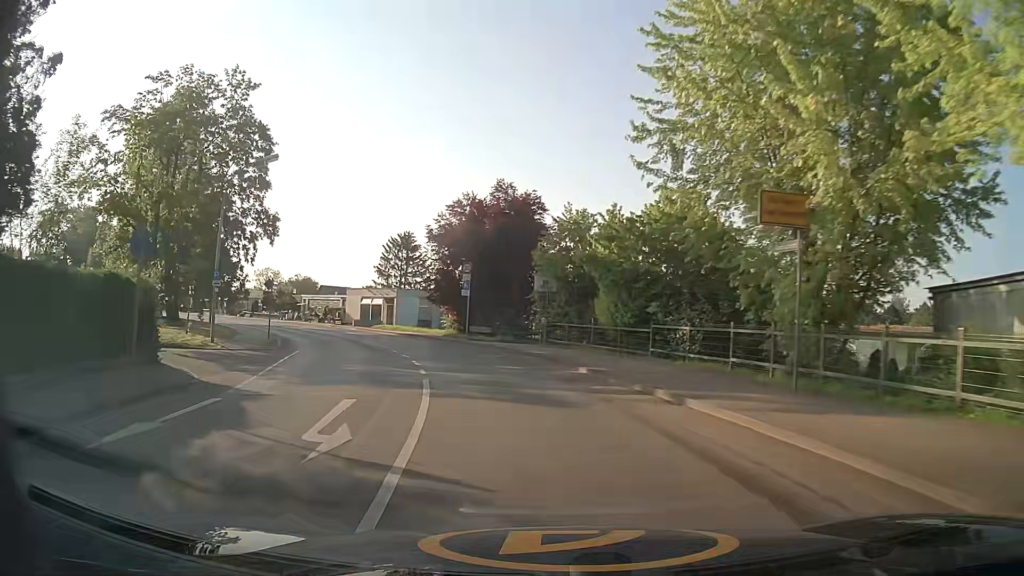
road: tertiary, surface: asphalt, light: Day
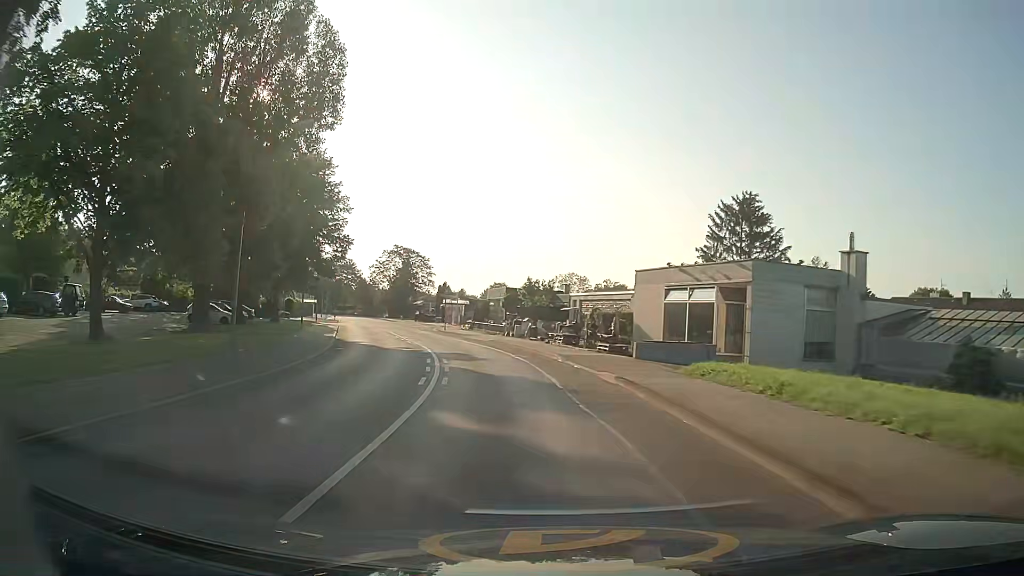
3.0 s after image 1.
(-9.4, +37.7) m; -28°
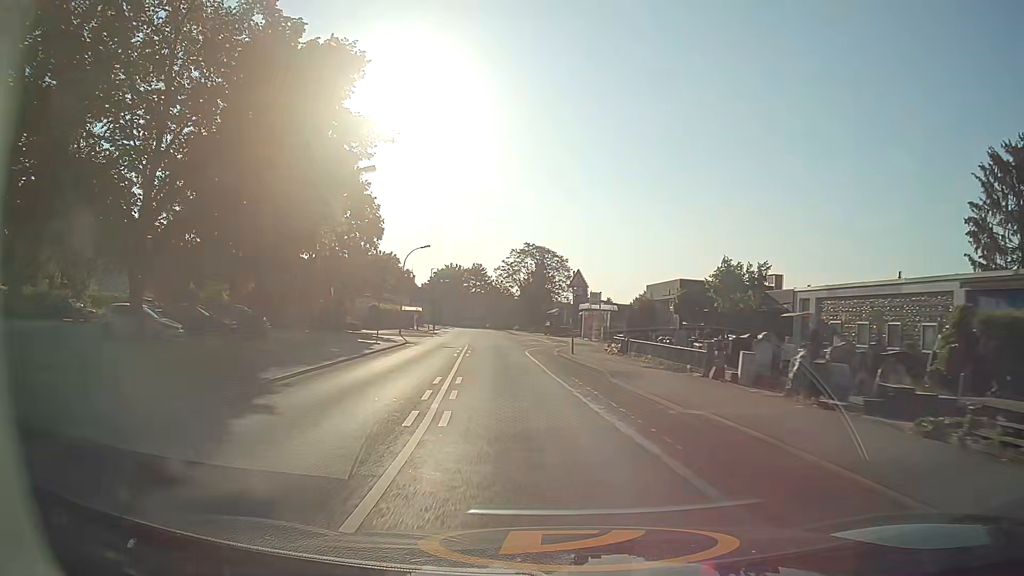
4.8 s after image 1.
(-2.7, +23.8) m; -12°
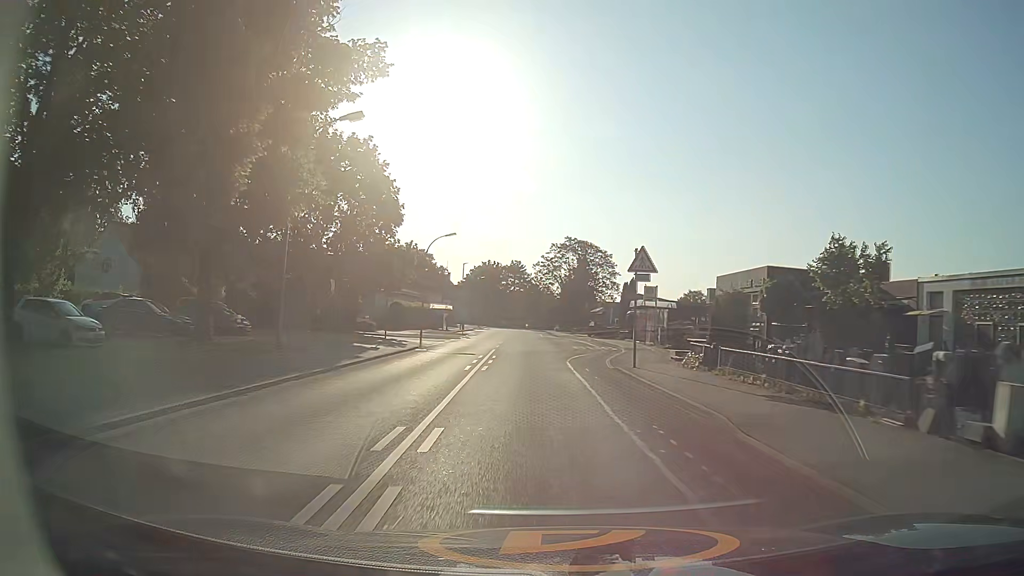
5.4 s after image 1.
(-0.2, +8.1) m; -3°
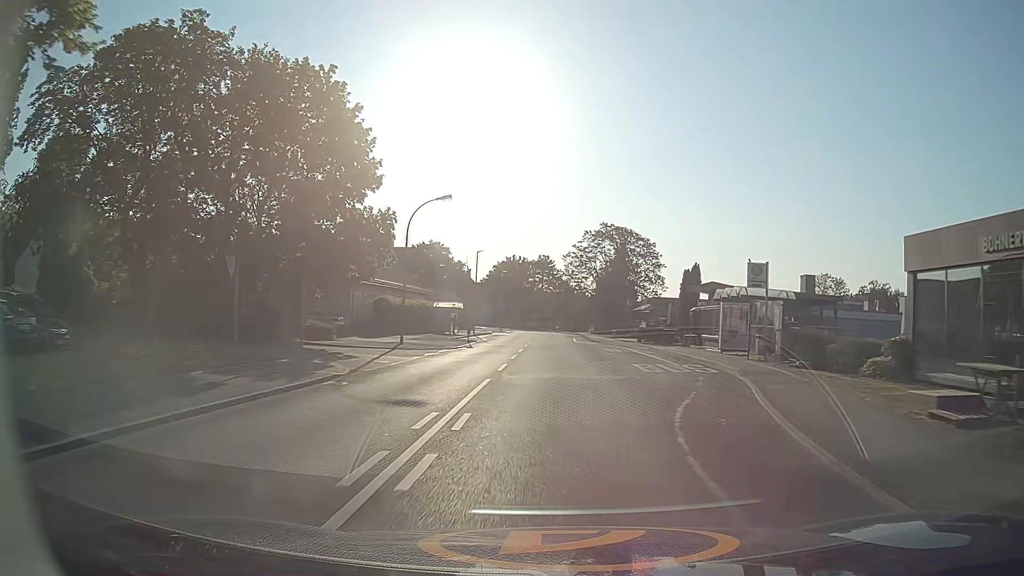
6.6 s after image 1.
(-0.5, +16.2) m; -3°
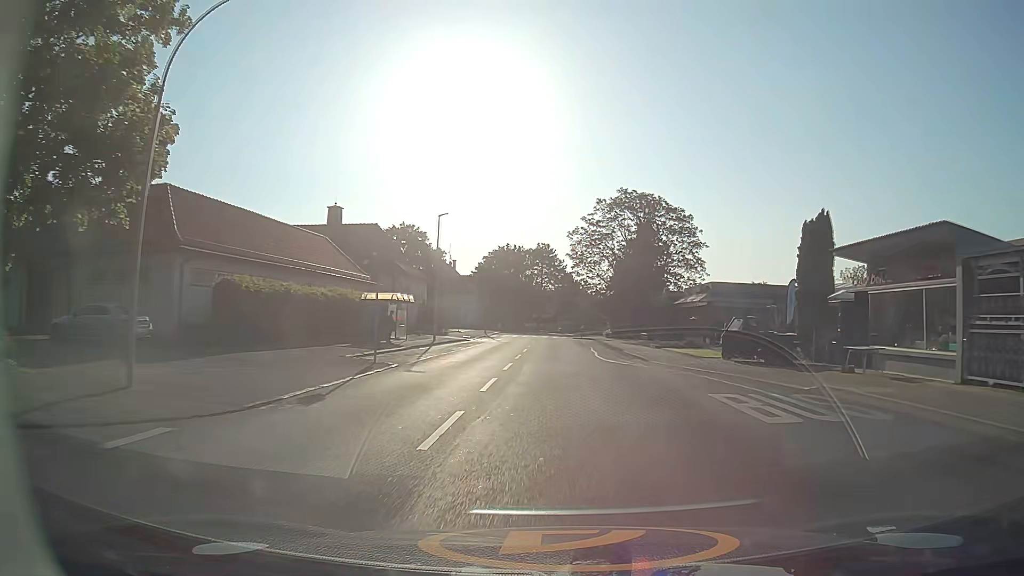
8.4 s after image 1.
(-0.1, +24.0) m; 0°
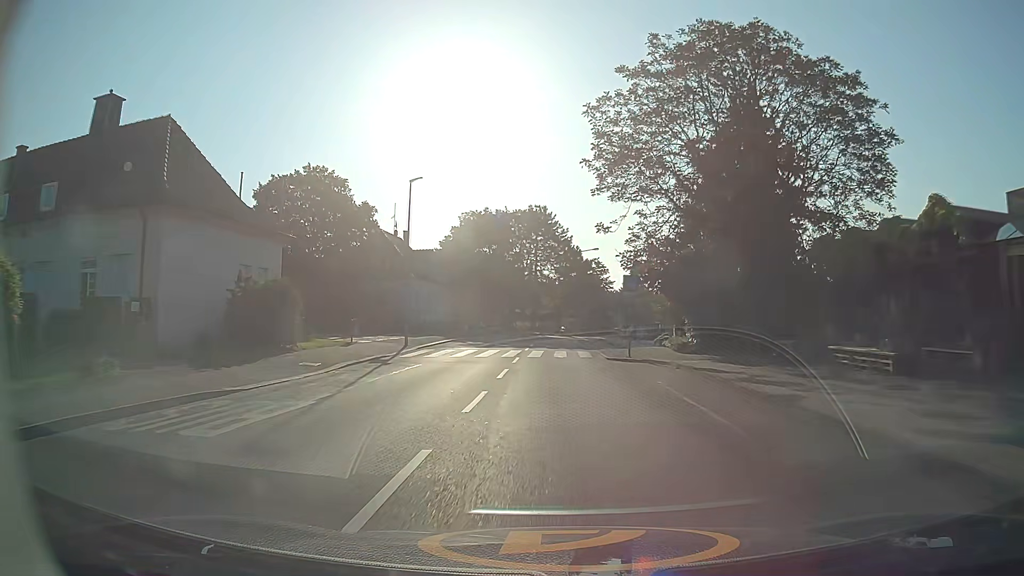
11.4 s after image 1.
(-0.2, +39.6) m; -1°
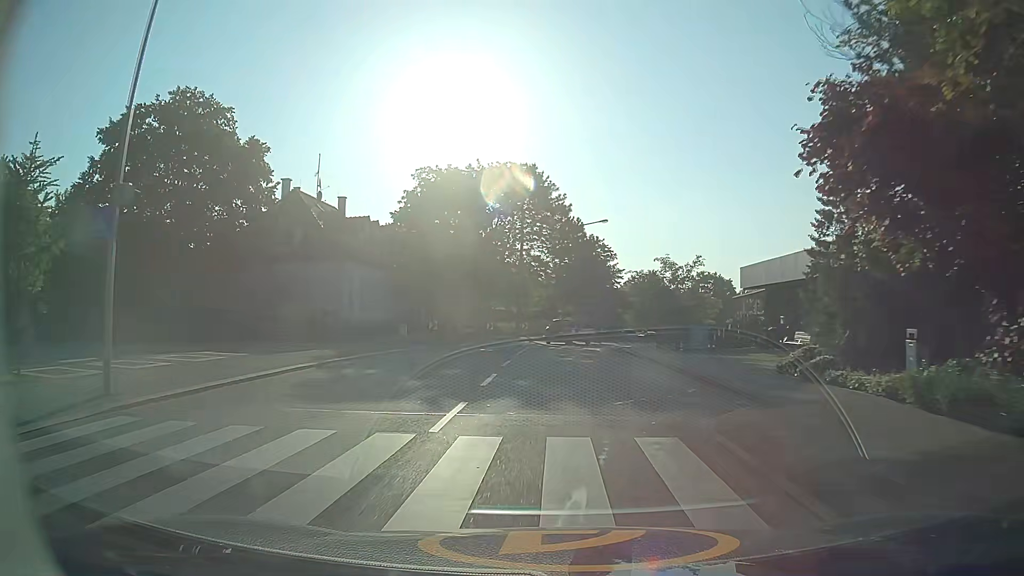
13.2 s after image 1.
(+0.1, +23.3) m; 0°
(0, +10) (0, +20) (0, +30) (+1, +40) (+4, +49) (+10, +58) (+18, +64) (+27, +68) (+37, +70) (+46, +72) m
